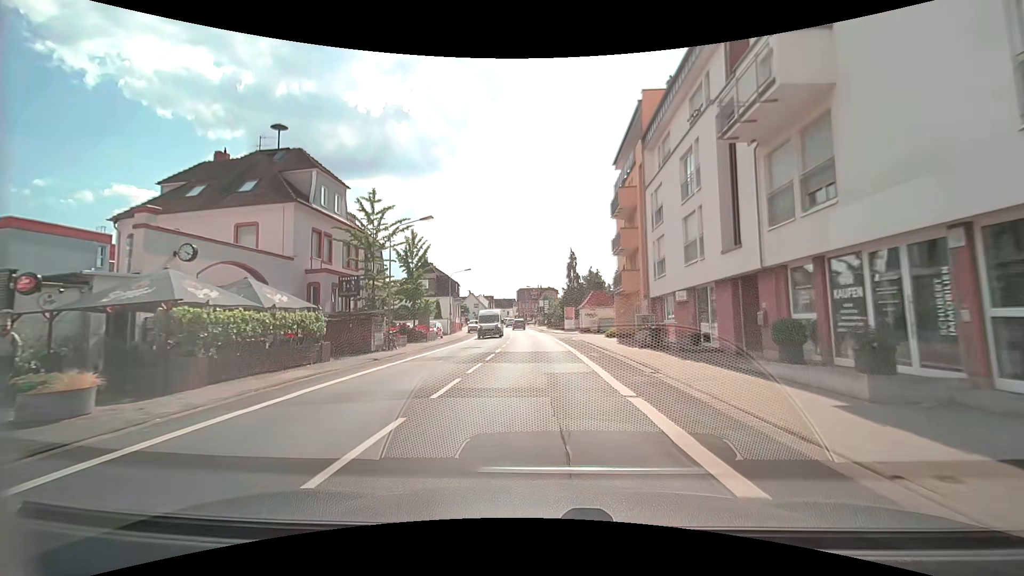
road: secondary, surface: asphalt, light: Day
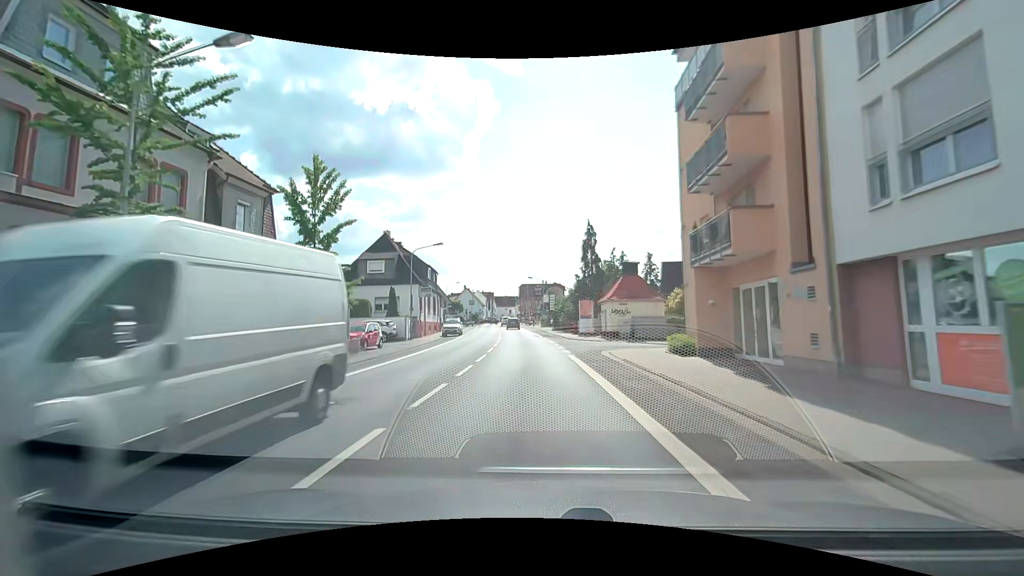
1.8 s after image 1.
(+0.1, +18.8) m; 0°
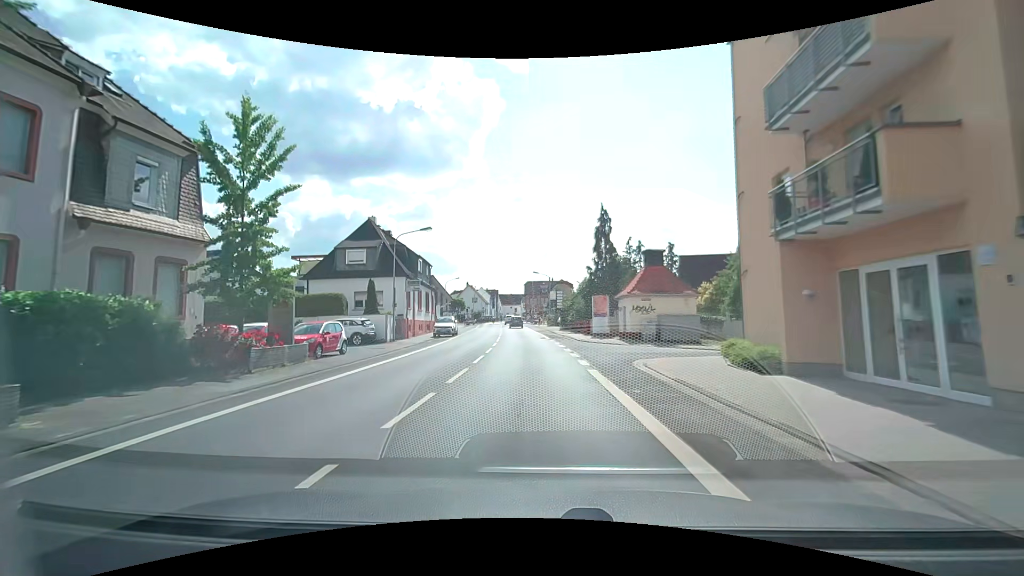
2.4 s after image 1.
(0.0, +6.2) m; -1°
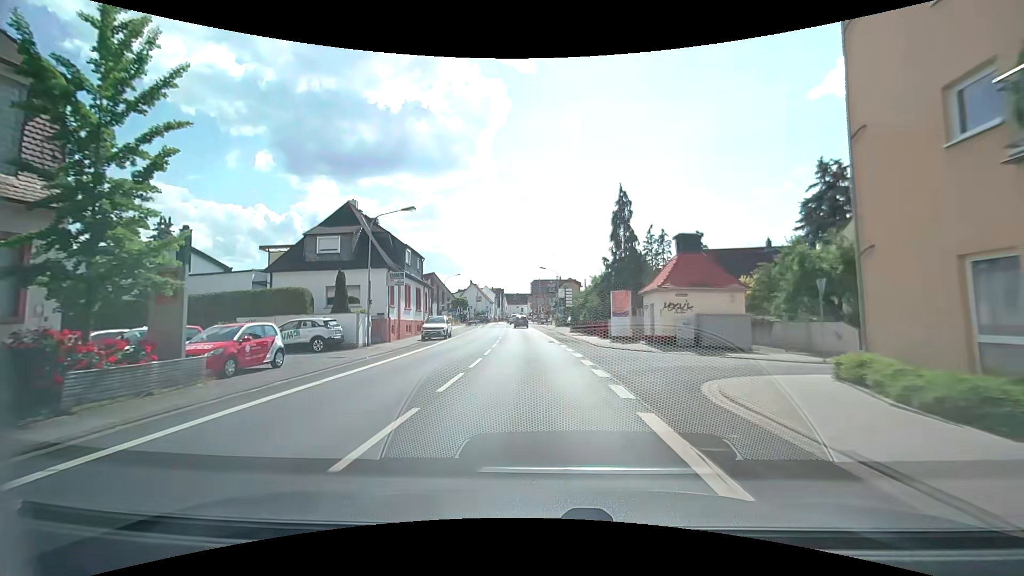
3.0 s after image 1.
(-0.1, +6.2) m; -1°
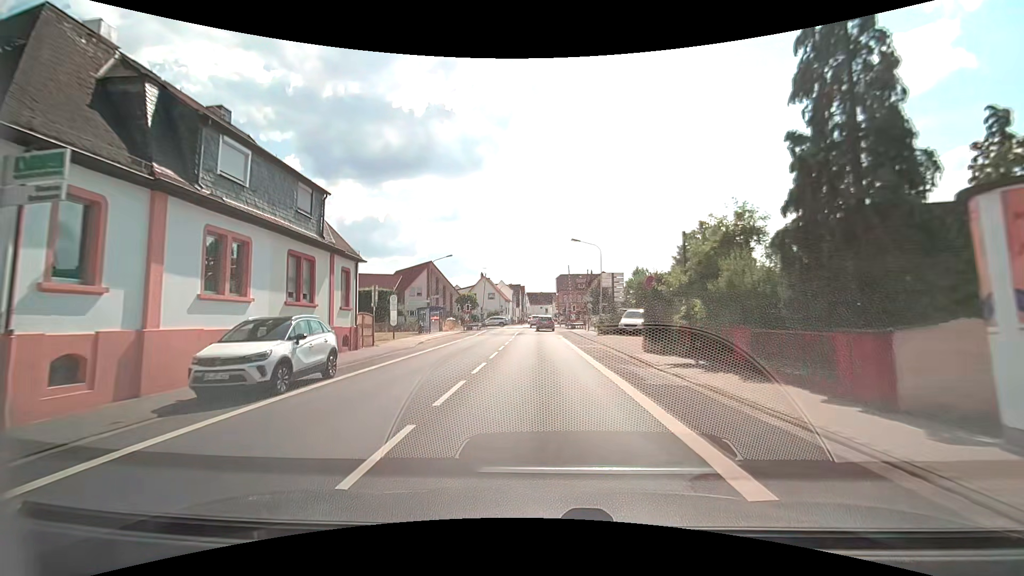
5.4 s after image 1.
(-0.6, +24.0) m; -3°
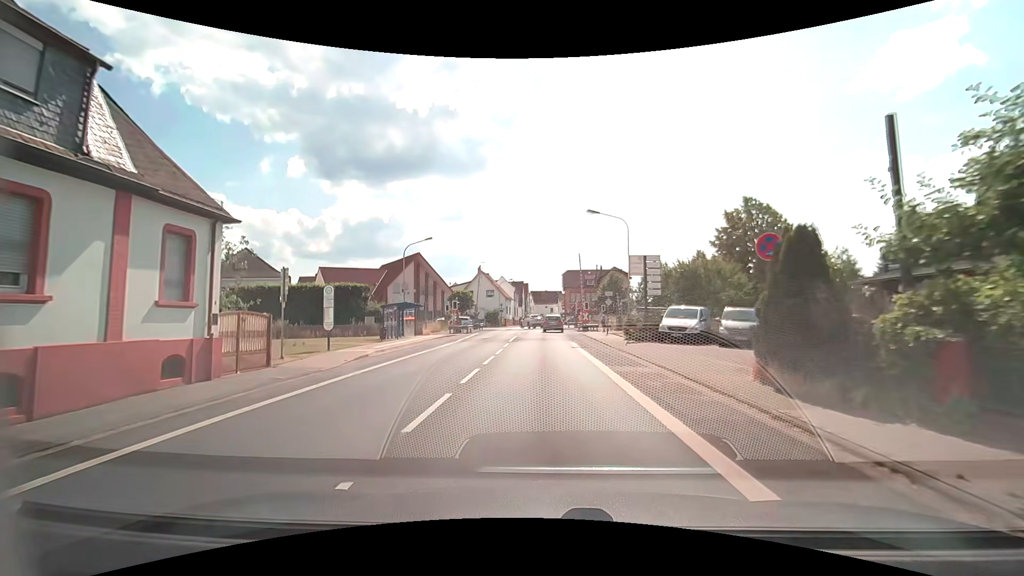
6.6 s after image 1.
(-0.1, +10.9) m; 0°
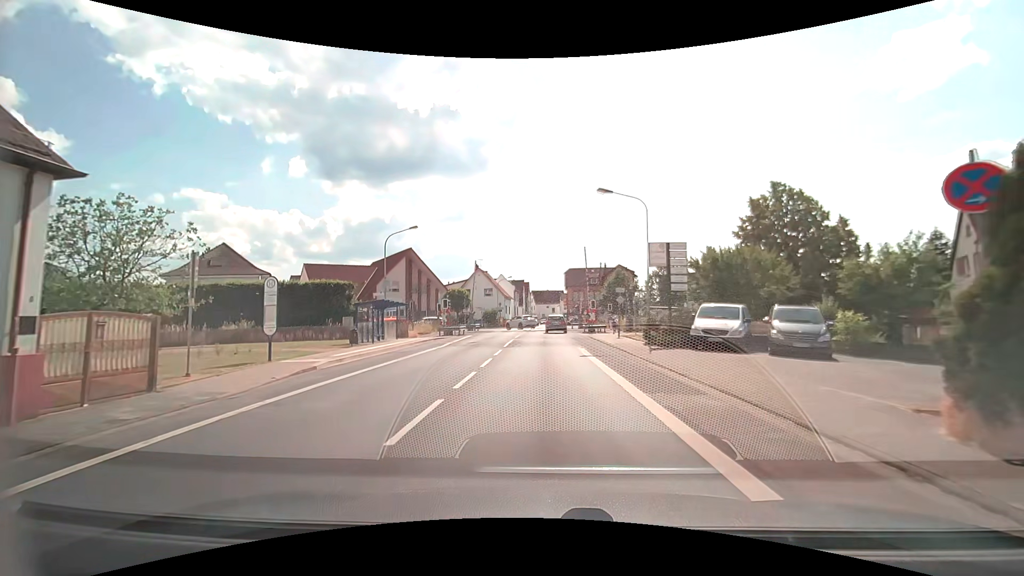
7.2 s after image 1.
(-0.1, +5.0) m; -1°
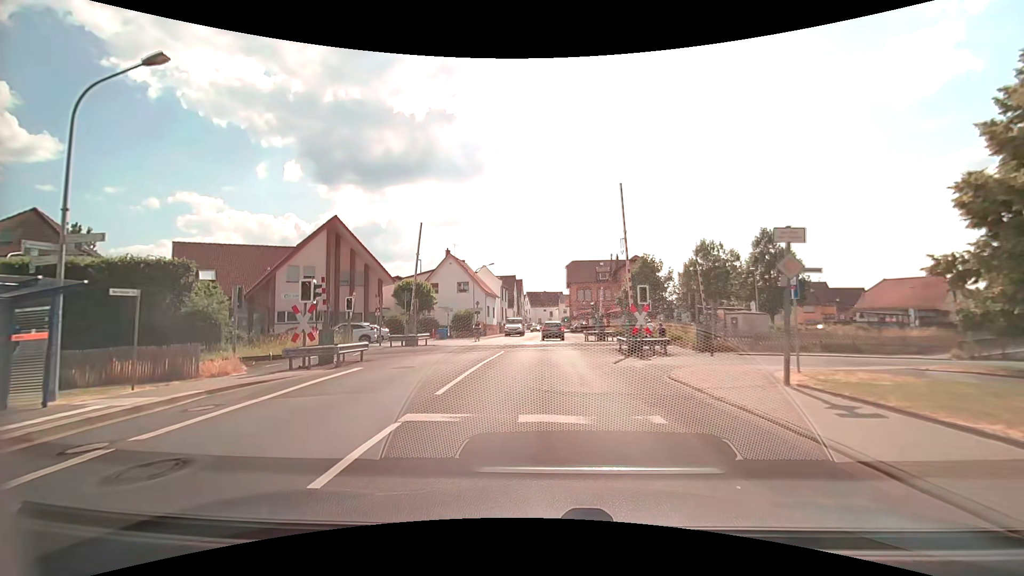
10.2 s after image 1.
(-0.1, +22.9) m; 0°
